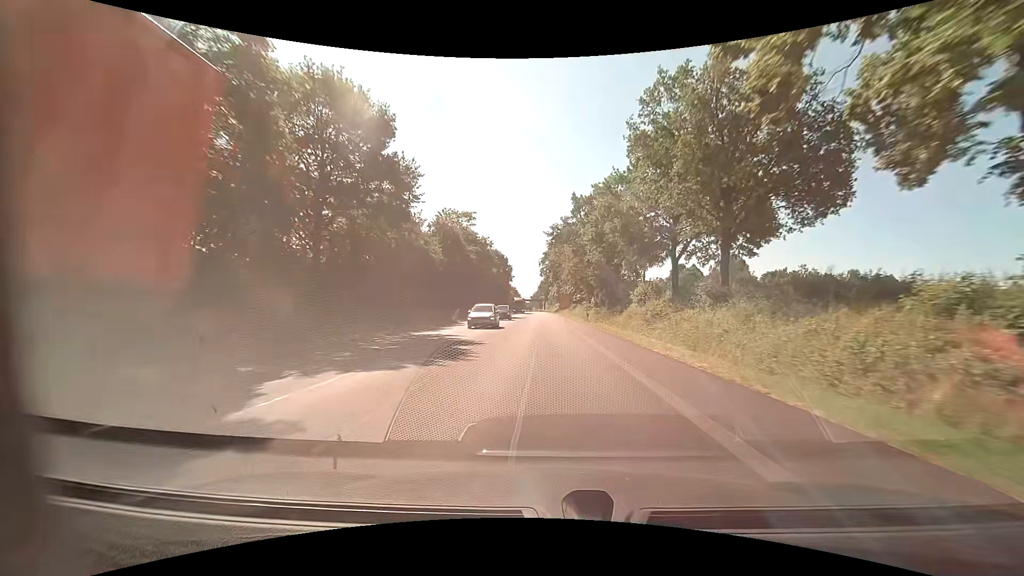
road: primary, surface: asphalt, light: Day
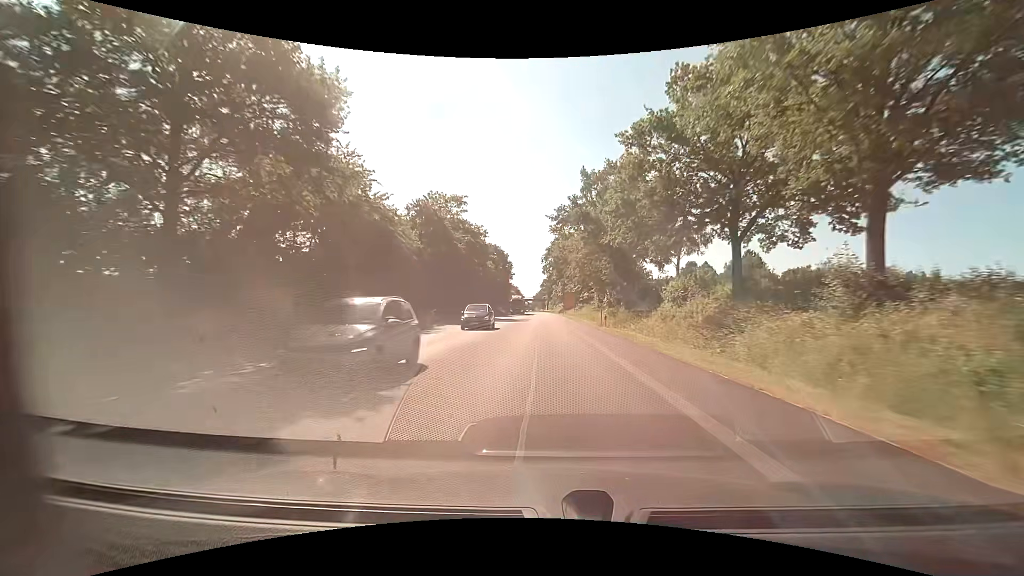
(-0.1, +11.3) m; 0°
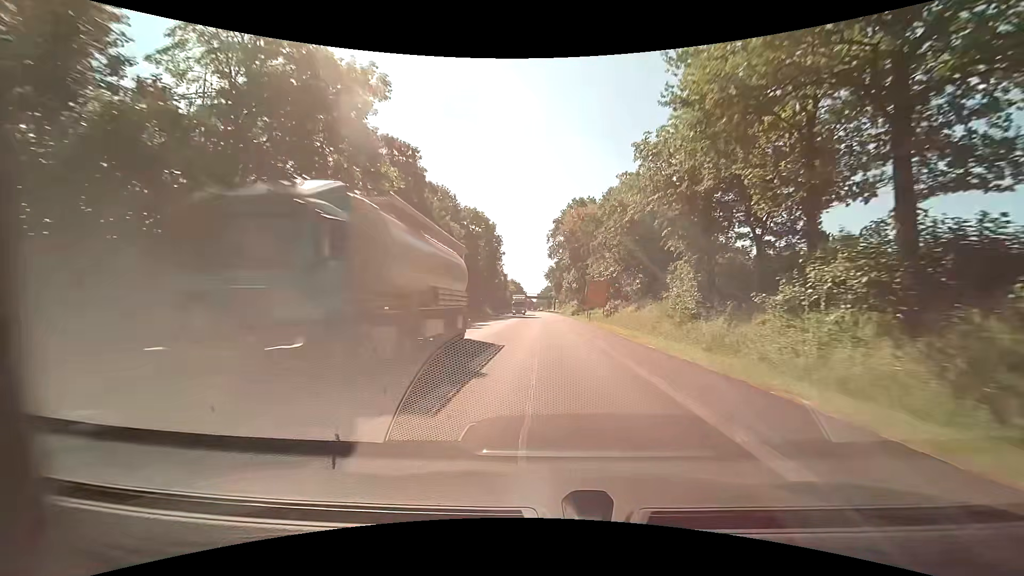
(-0.6, +45.3) m; -1°
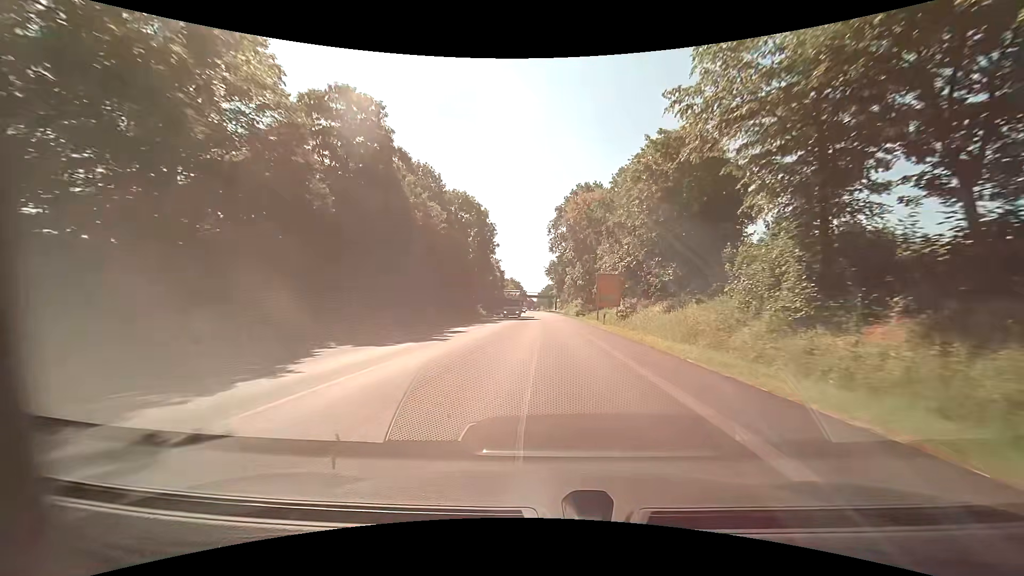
(0.0, +11.3) m; 0°
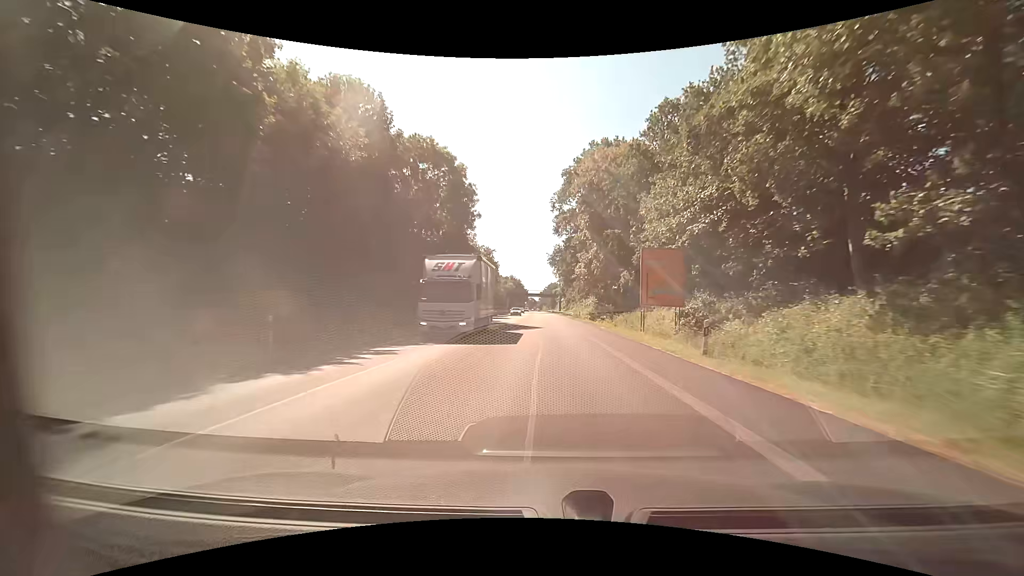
(-0.1, +22.6) m; -1°
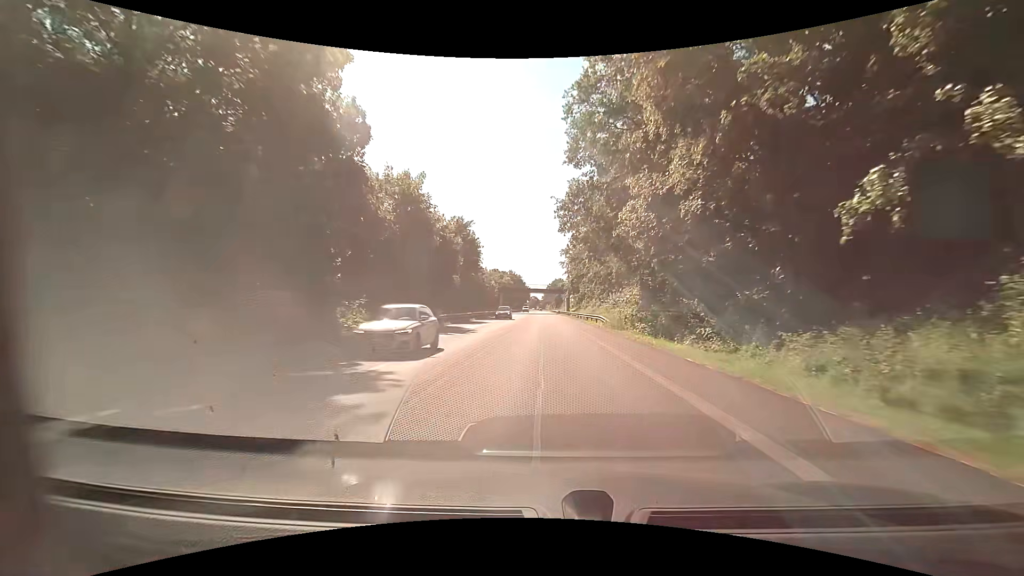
(0.0, +33.8) m; 0°
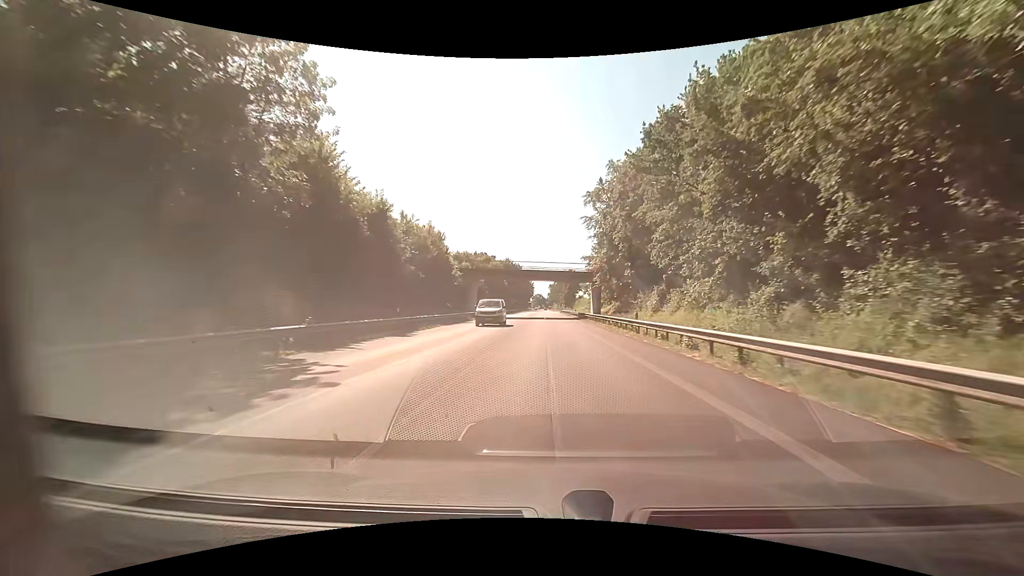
(-0.5, +56.5) m; -1°
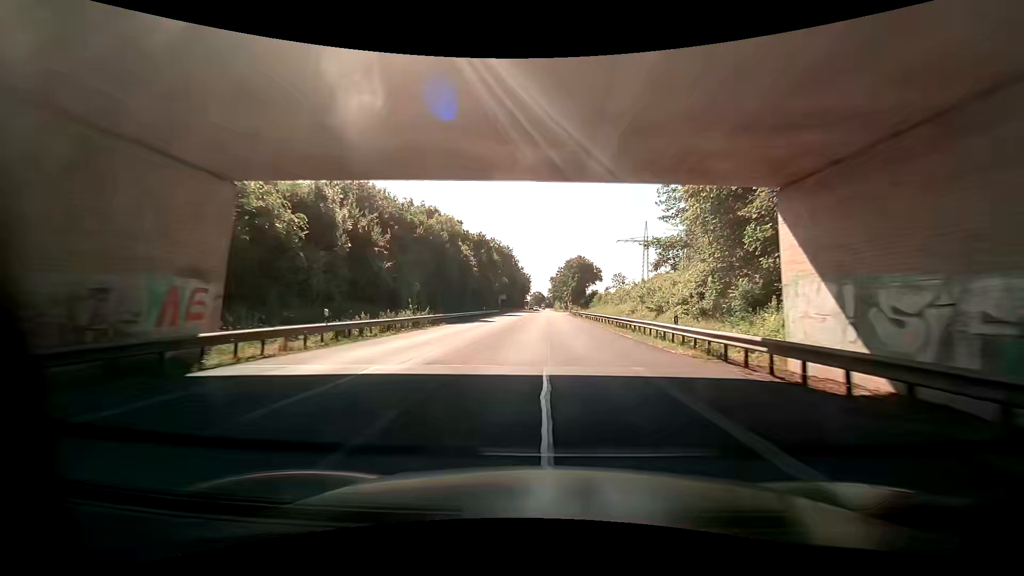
(-0.1, +56.8) m; 0°
(0, +10) (0, +20) (0, +30) (0, +40) (0, +50) (0, +60) (+1, +70) (+1, +80) (+1, +90) (+1, +100) m
